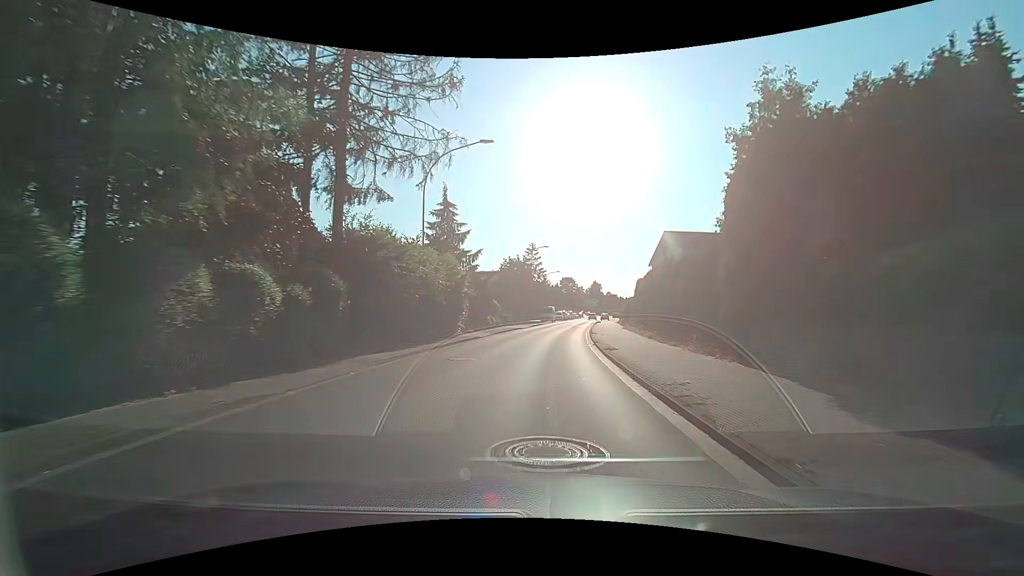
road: secondary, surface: asphalt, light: Day
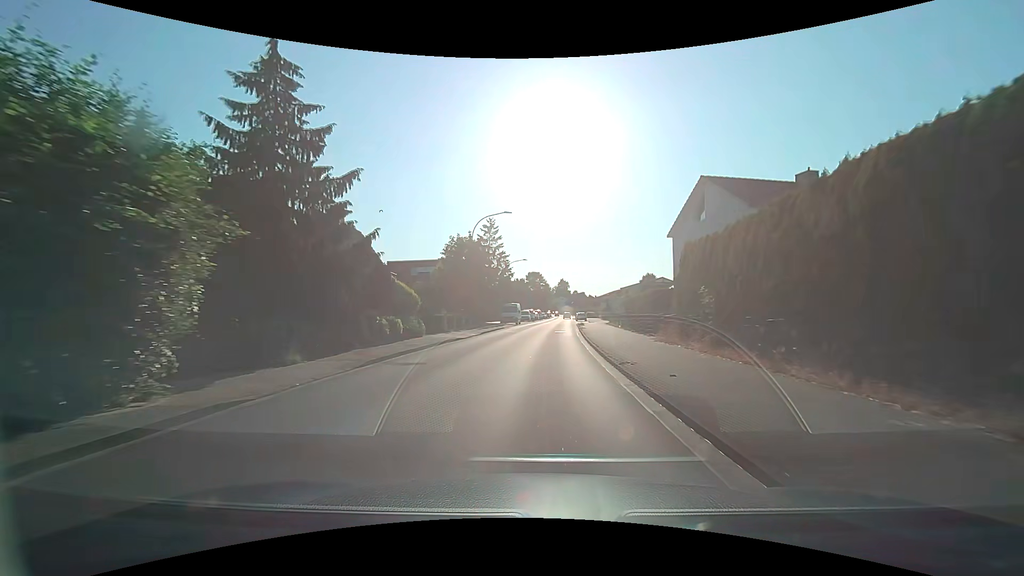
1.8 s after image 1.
(+0.8, +21.1) m; +4°
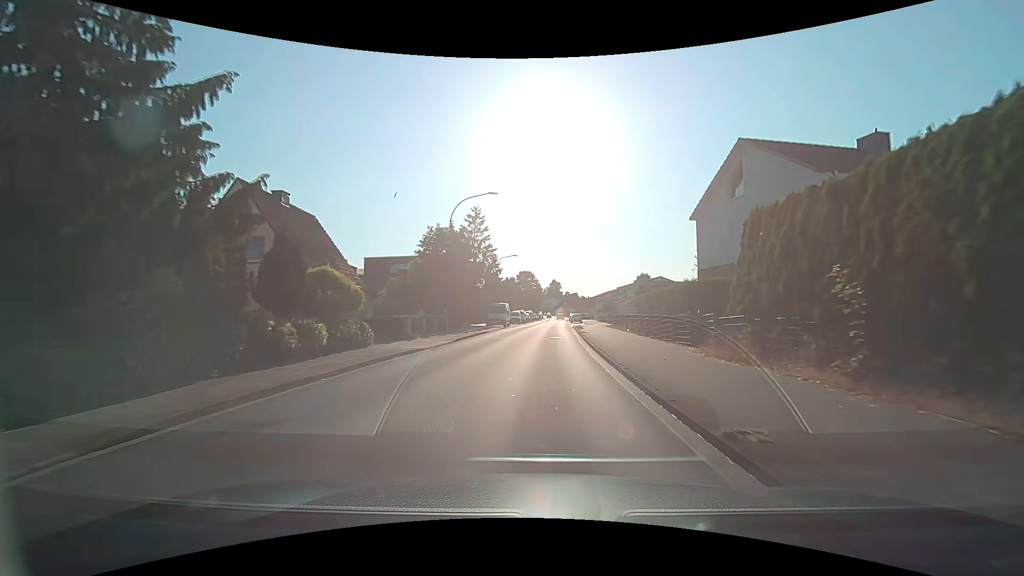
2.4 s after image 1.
(+0.1, +7.1) m; +1°
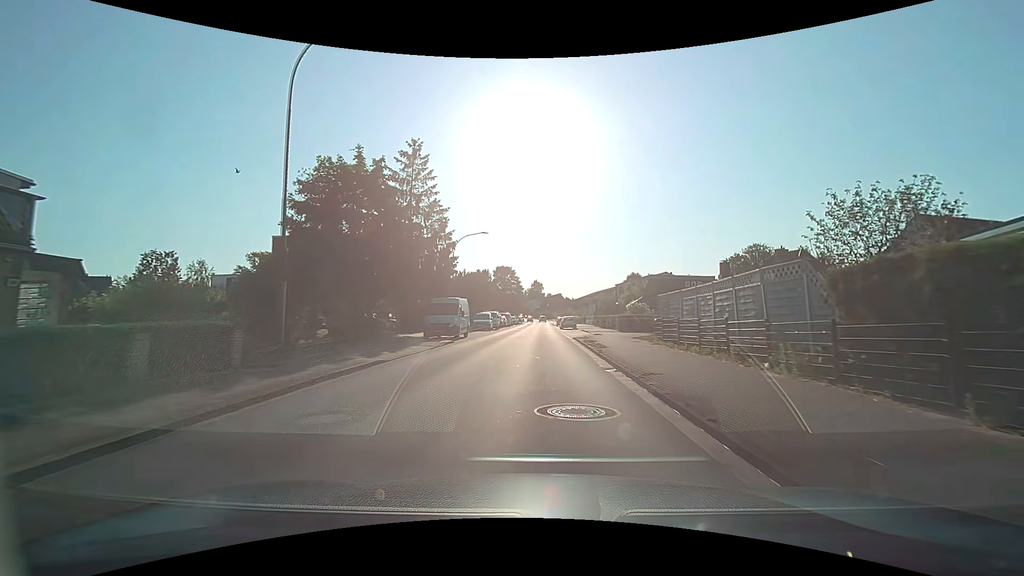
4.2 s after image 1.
(+0.3, +21.4) m; +2°
